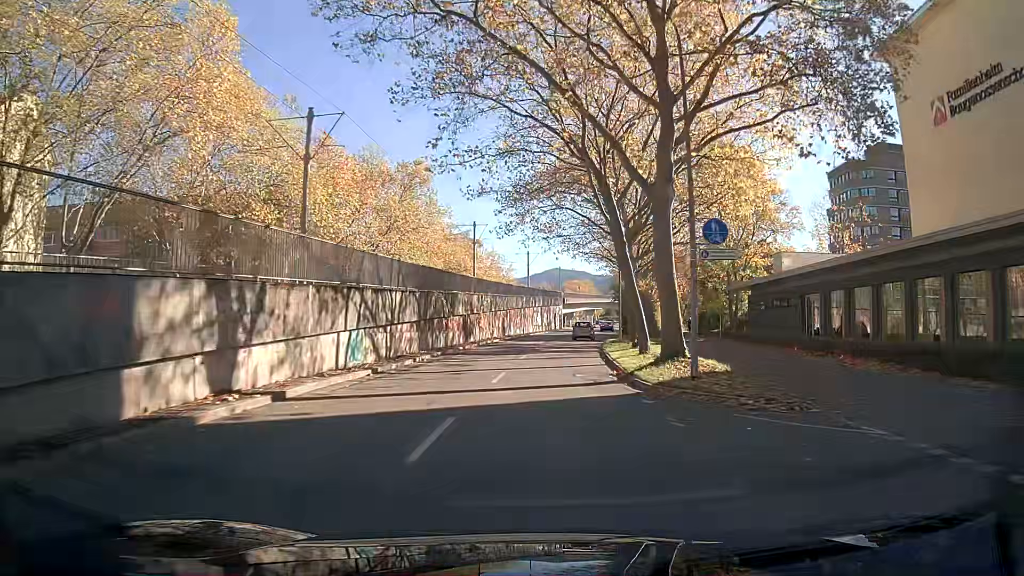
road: tertiary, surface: asphalt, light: Day
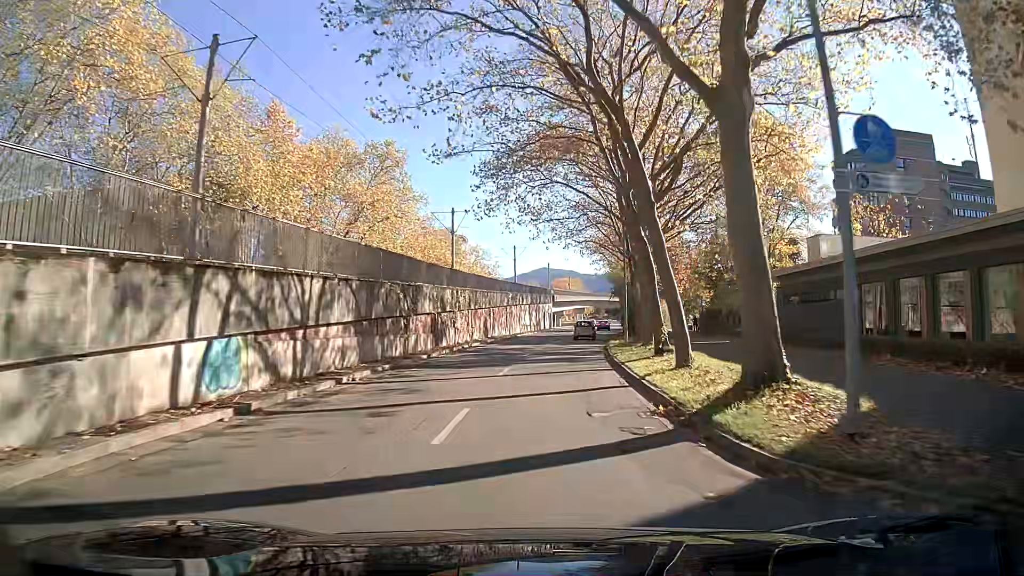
(+0.1, +7.7) m; +1°
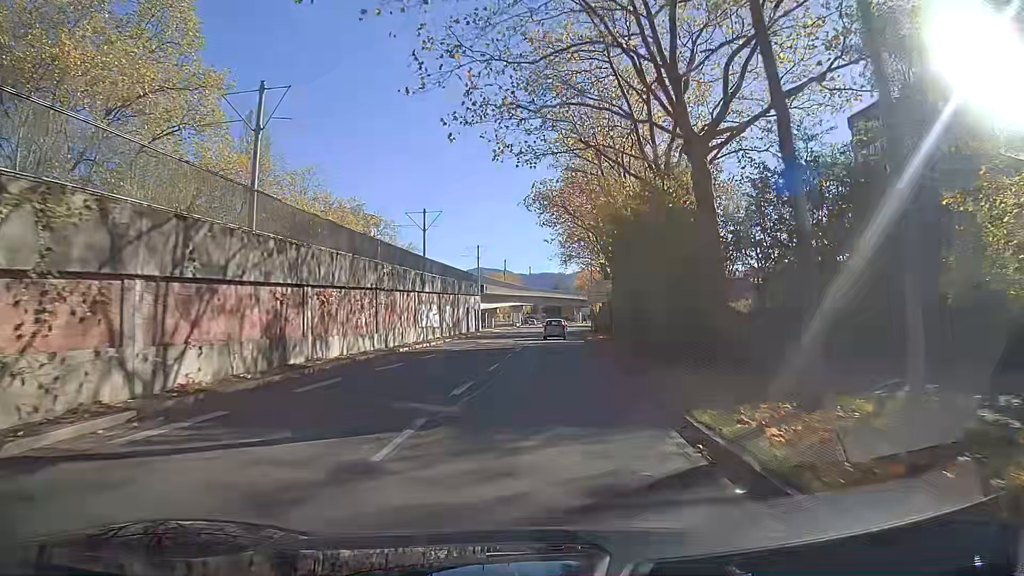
(+1.6, +30.9) m; +5°
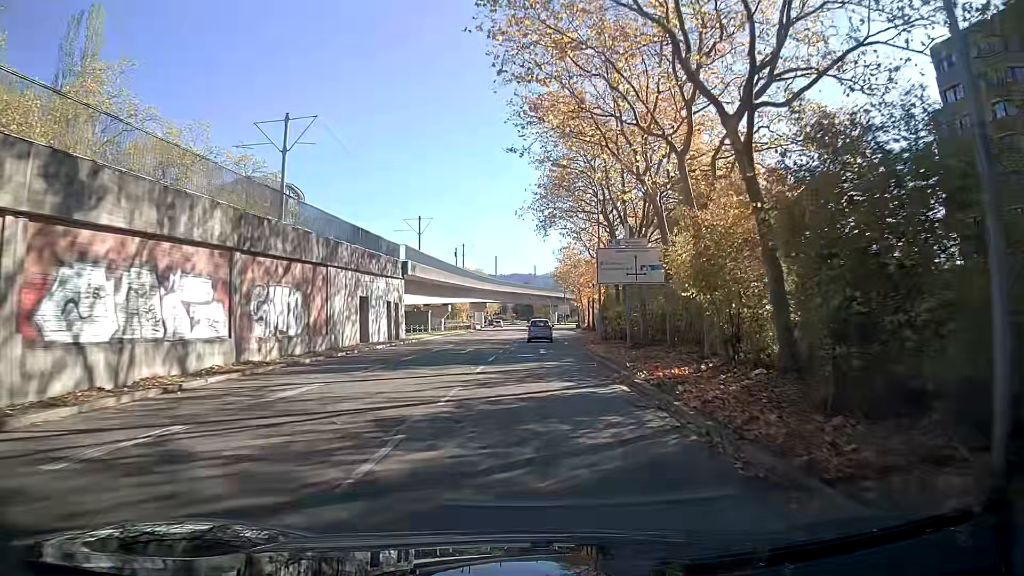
(+0.5, +30.9) m; +2°
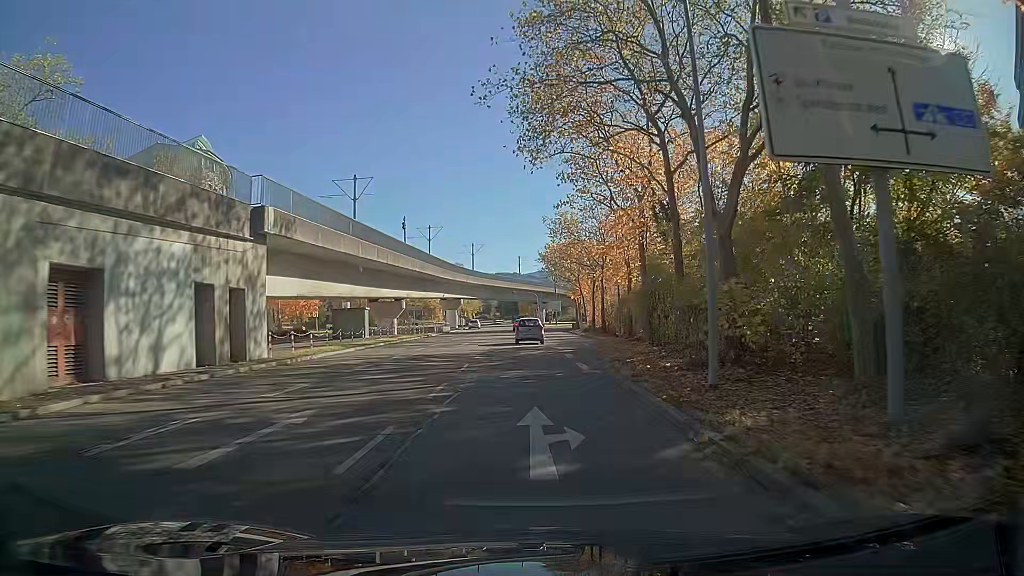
(+0.3, +22.7) m; +2°
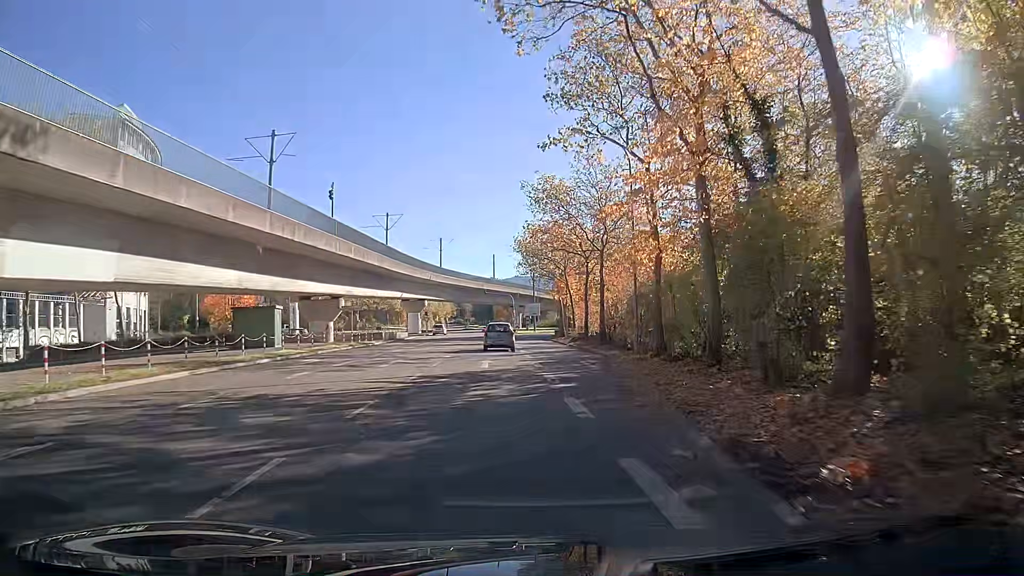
(+0.2, +14.2) m; +2°
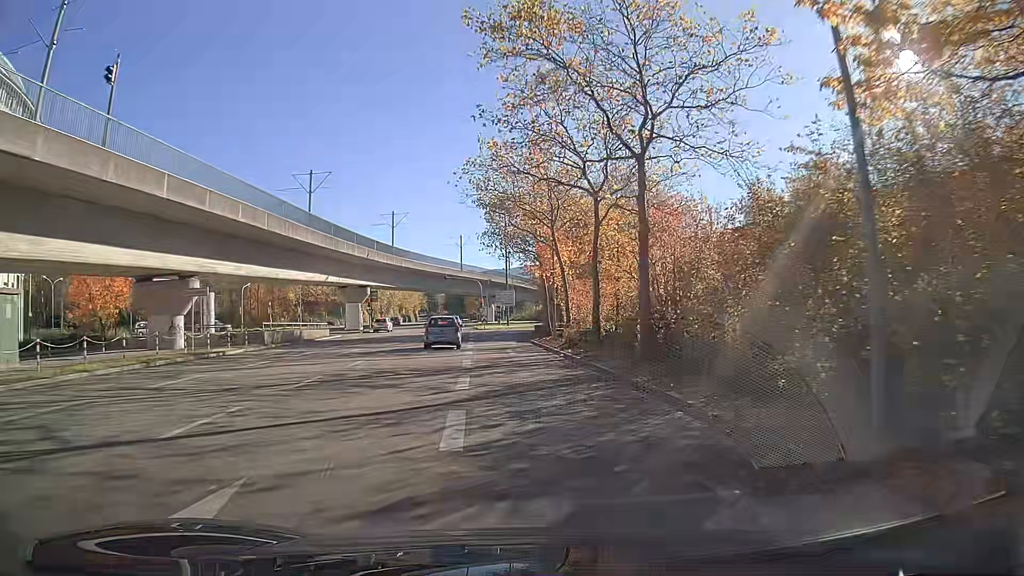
(+0.3, +20.4) m; +1°
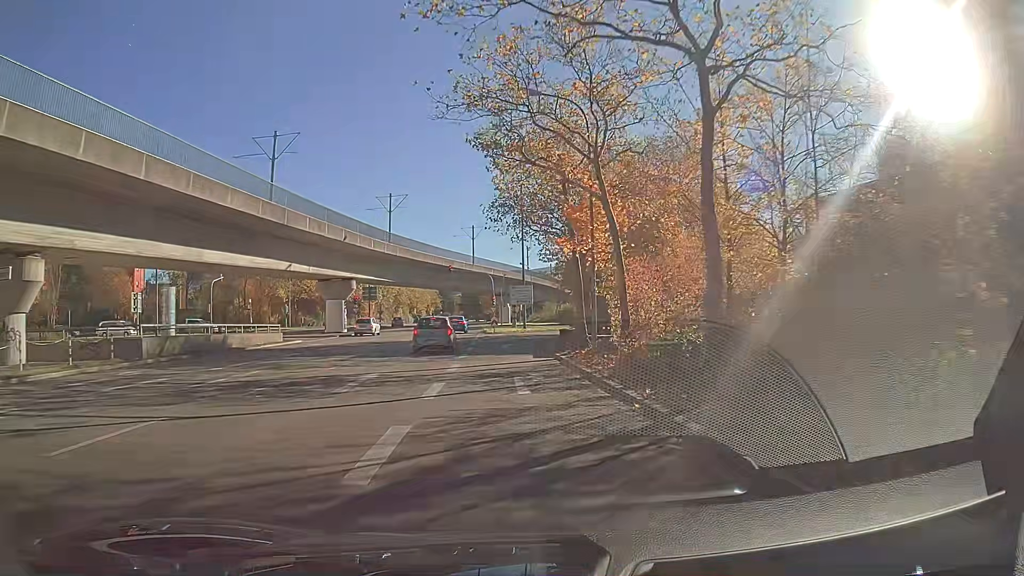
(-0.2, +13.3) m; -2°
(0, +10) (-1, +20) (-1, +30) (0, +40) (+2, +50) (+6, +59) (+12, +67) (+21, +71) (+31, +73) (+41, +75) m
